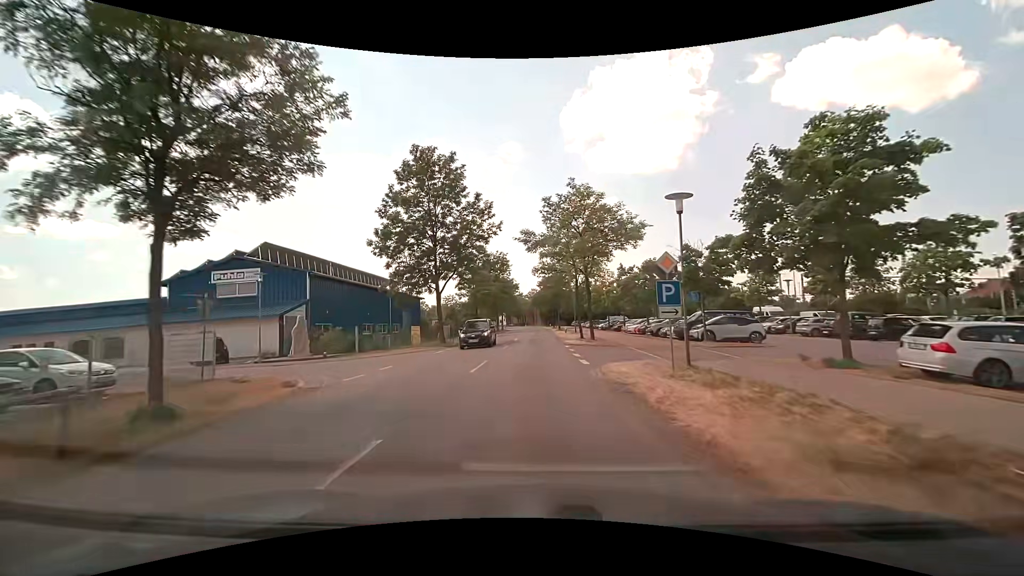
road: tertiary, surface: asphalt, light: Day
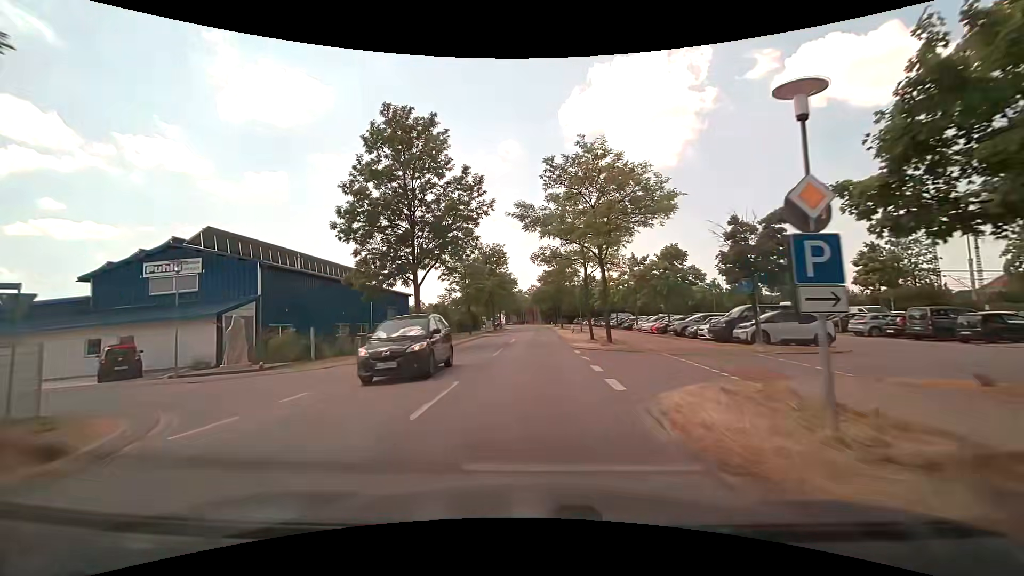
(0.0, +6.5) m; 0°
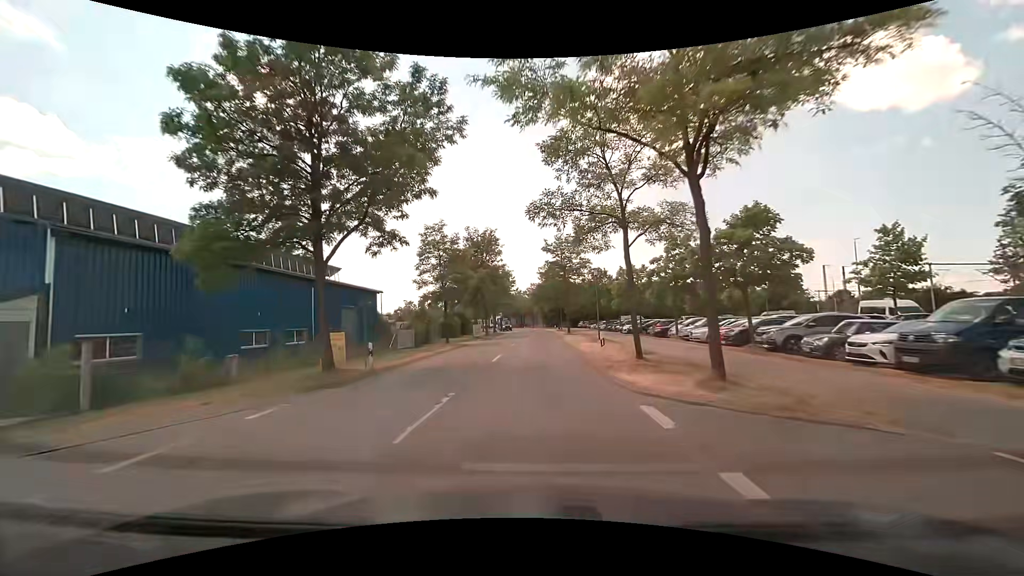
(0.0, +13.2) m; 0°
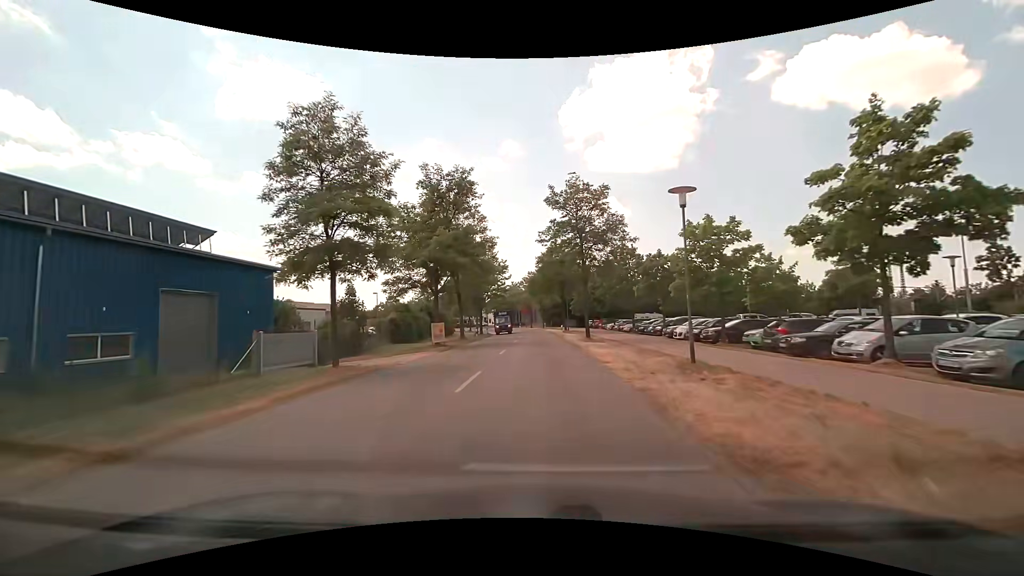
(0.0, +20.5) m; 0°
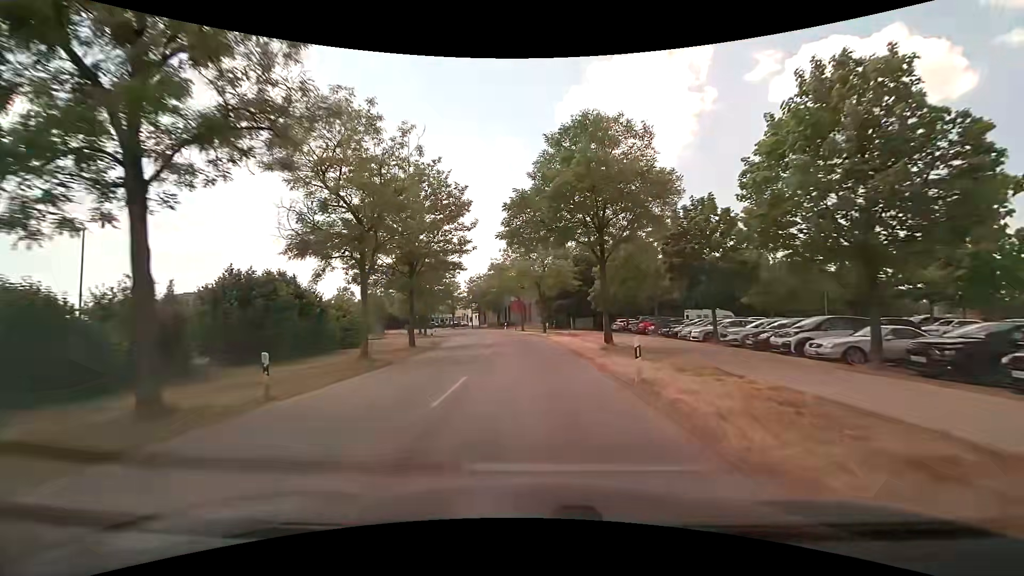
(0.0, +35.7) m; +1°
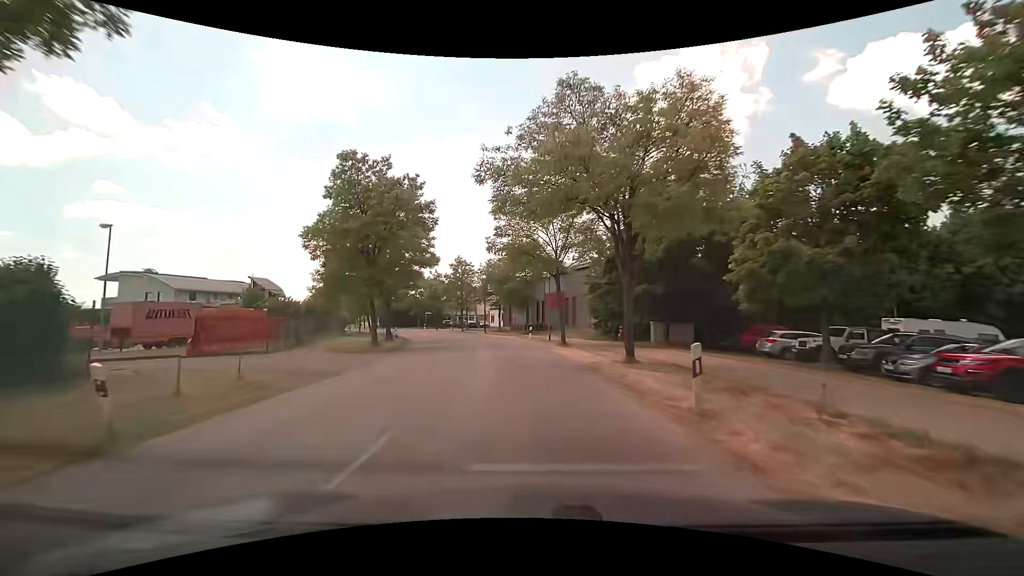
(-1.0, +29.0) m; -5°
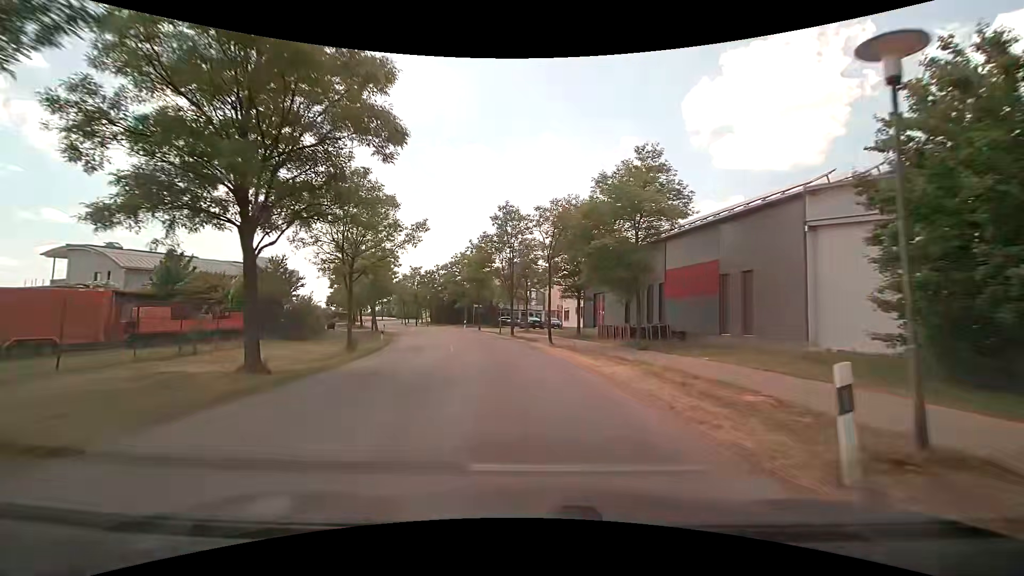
(-2.1, +28.1) m; -8°
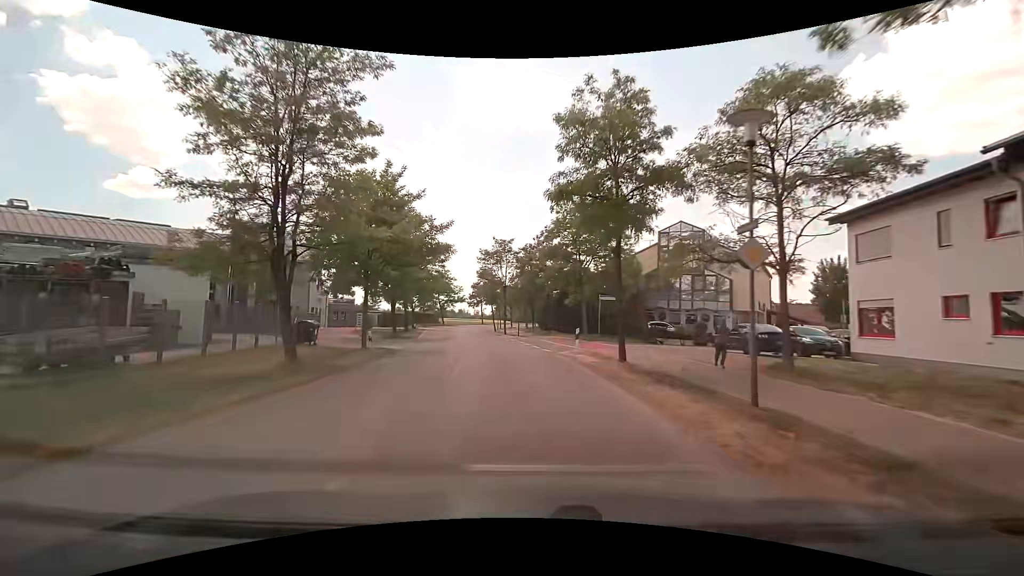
(-4.0, +34.3) m; -14°
(0, +10) (-1, +20) (-3, +30) (-4, +40) (-6, +50) (-7, +60) (-8, +69) (-9, +79) (-9, +89) (-9, +99) m
